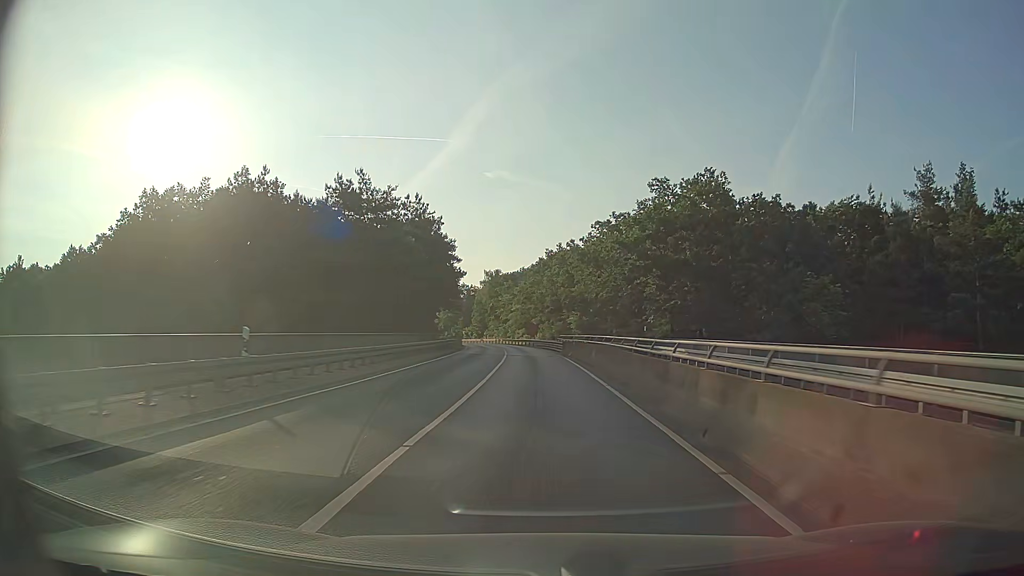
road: secondary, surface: asphalt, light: Day
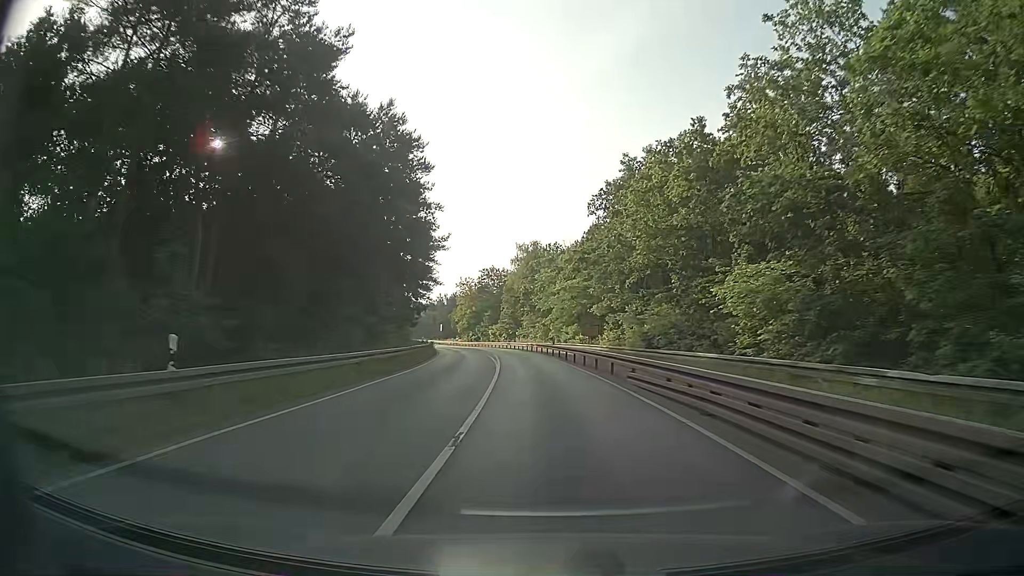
(-1.8, +50.0) m; -4°
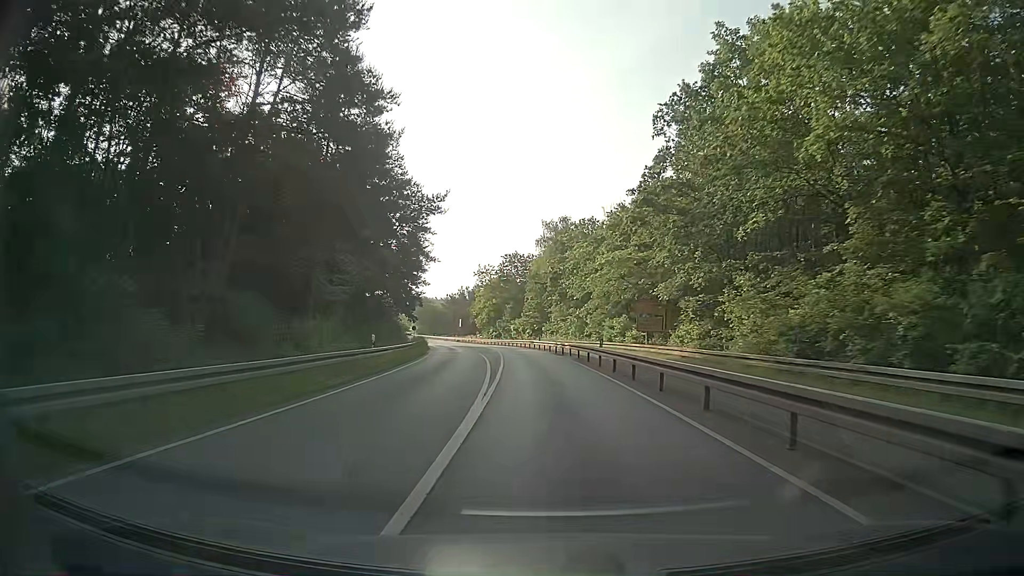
(-0.6, +19.5) m; -3°
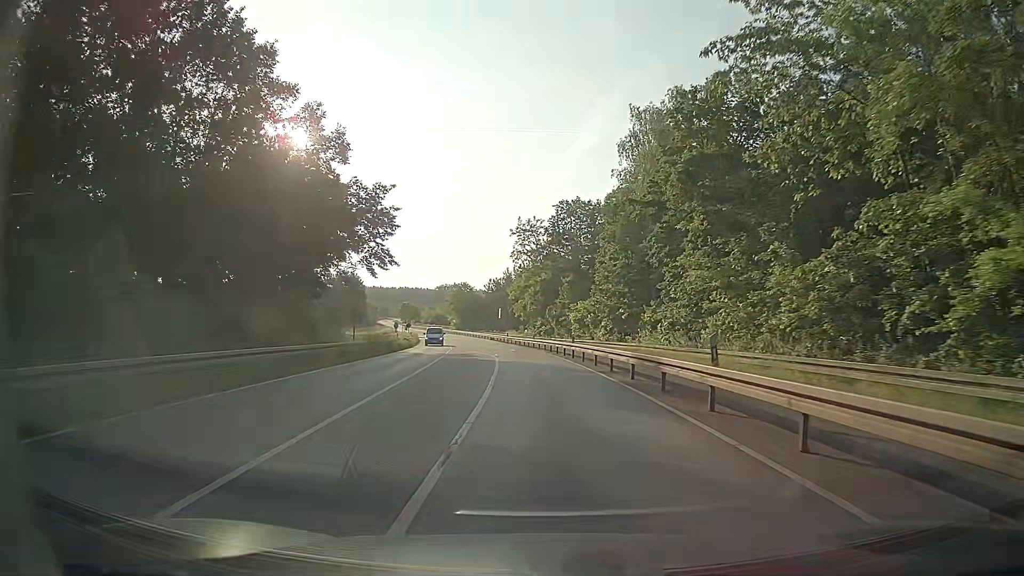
(-2.0, +48.1) m; -5°
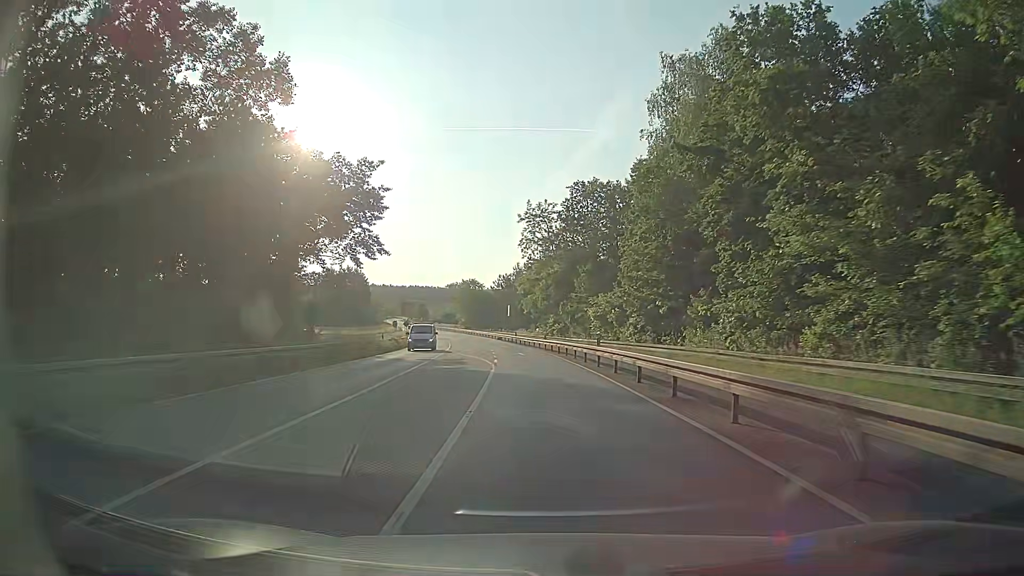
(0.0, +9.5) m; -2°
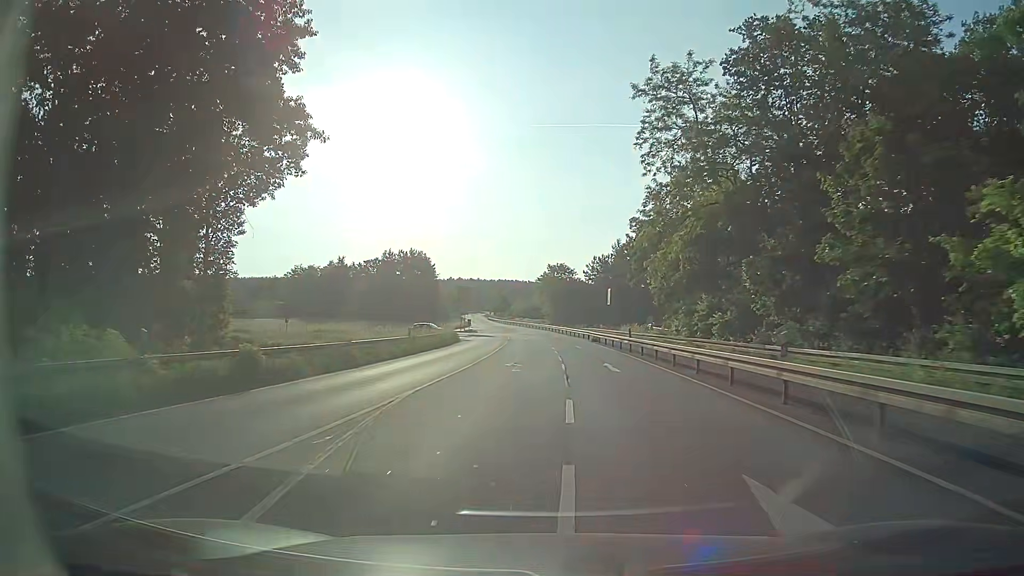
(-1.5, +37.5) m; -7°
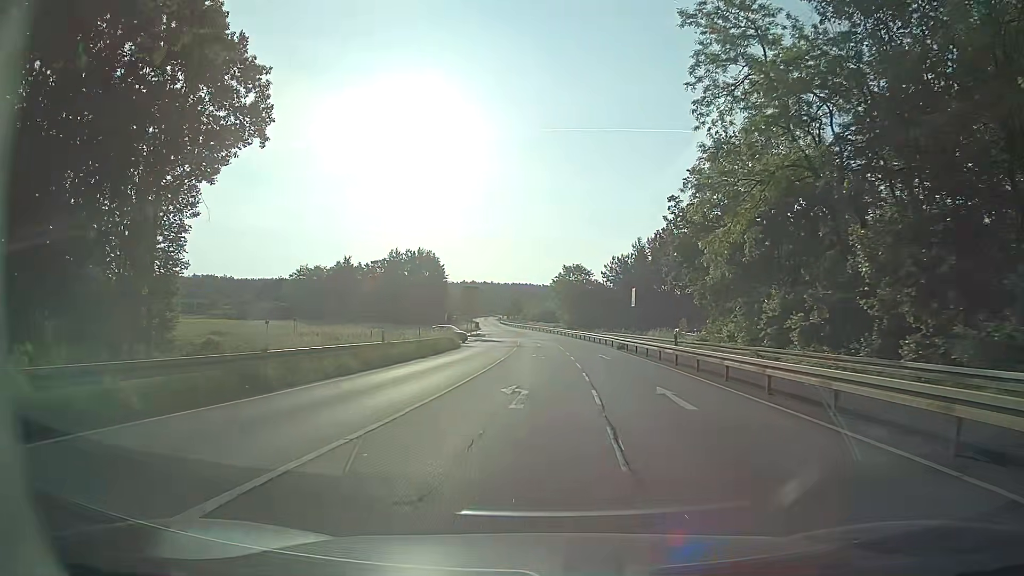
(-0.1, +9.0) m; -1°
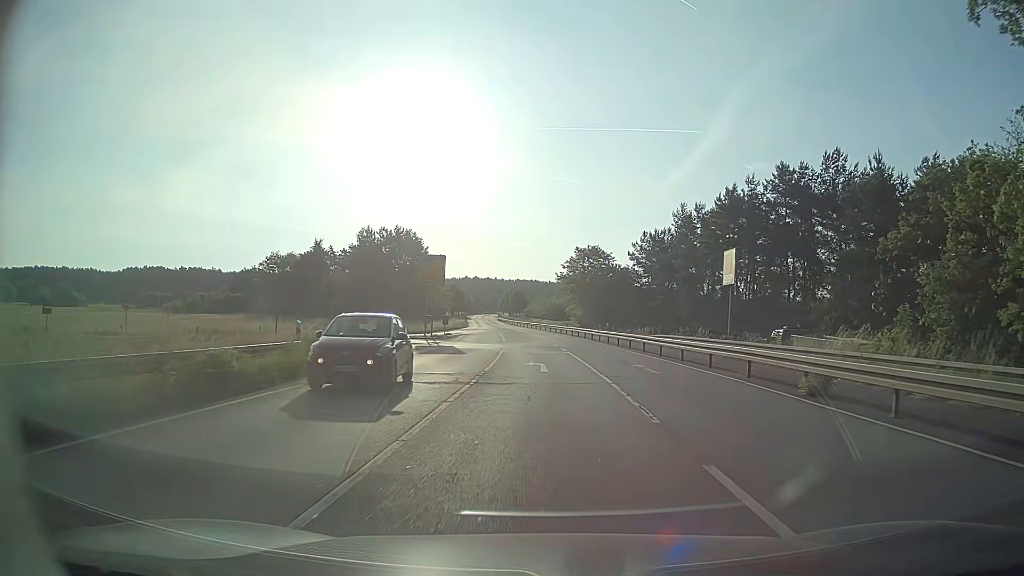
(-0.4, +32.7) m; -1°
